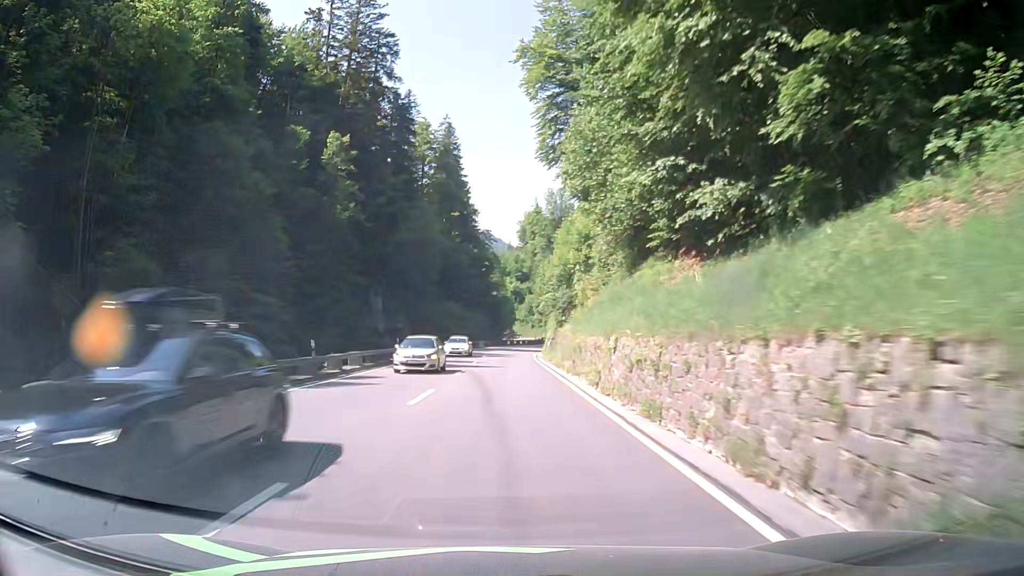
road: primary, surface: asphalt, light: Day
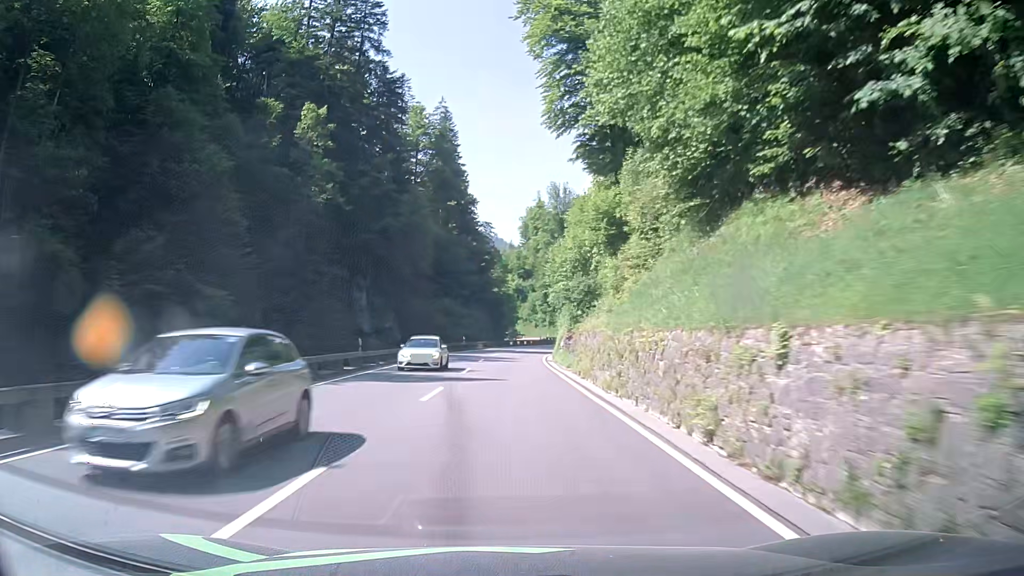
(0.0, +11.1) m; 0°
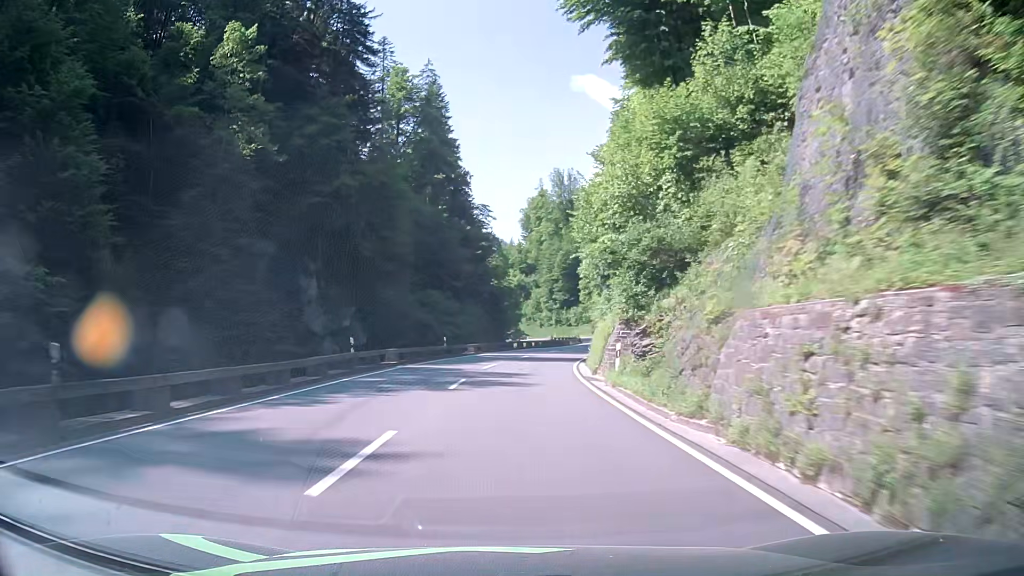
(-0.3, +21.2) m; -1°
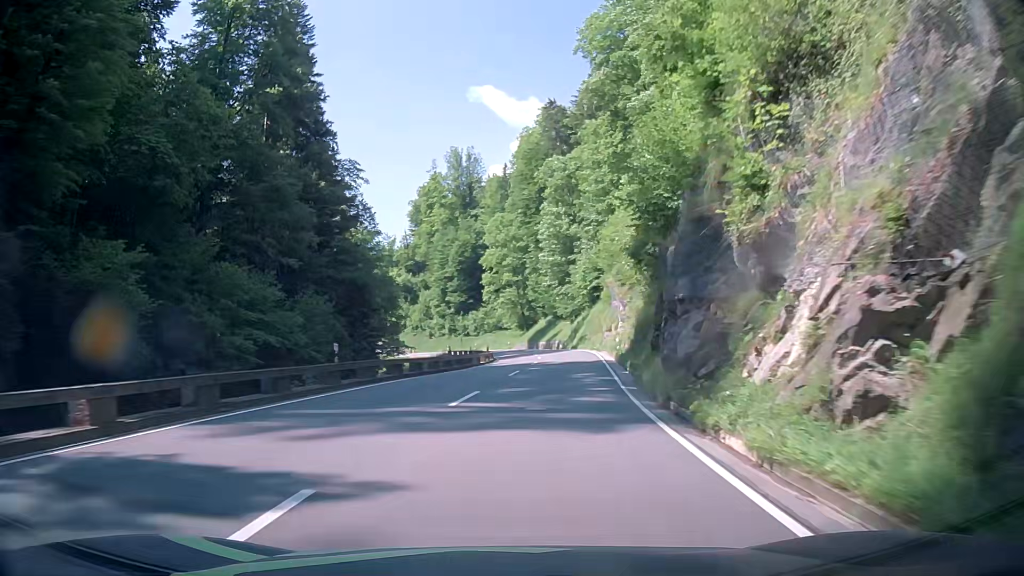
(+1.7, +39.5) m; +8°
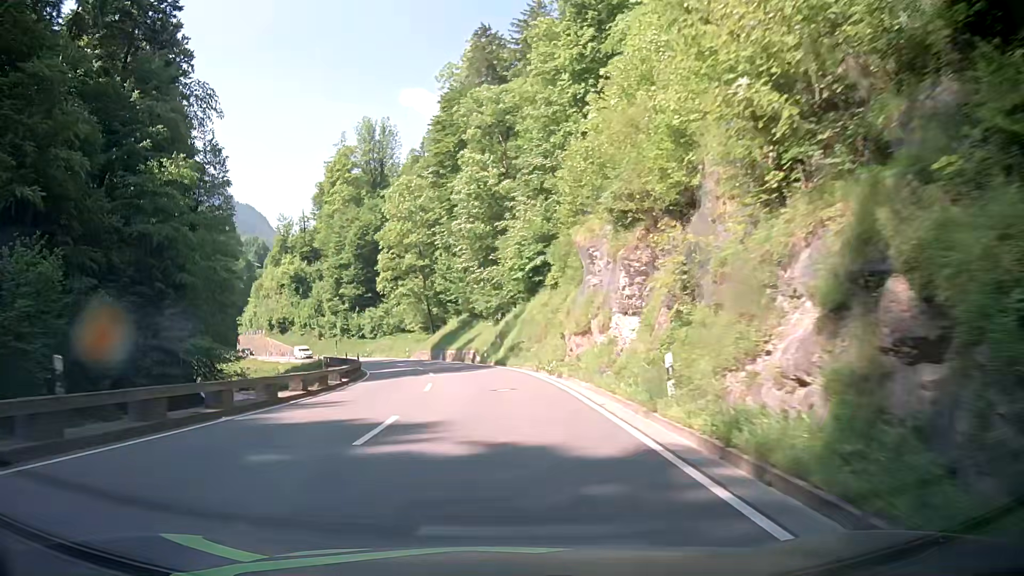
(+2.3, +28.4) m; +8°
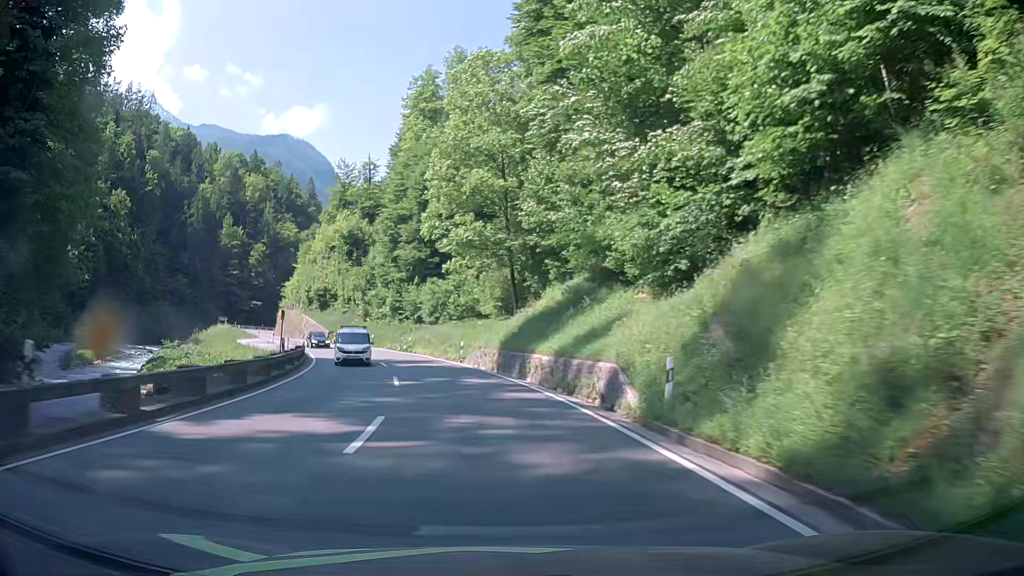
(-2.4, +37.3) m; -9°
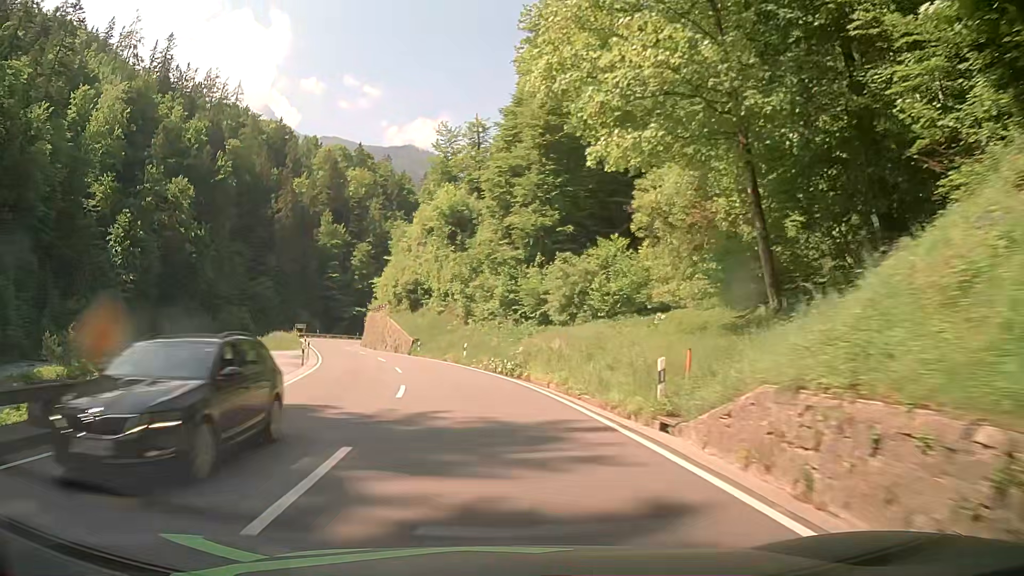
(-2.8, +27.7) m; -11°
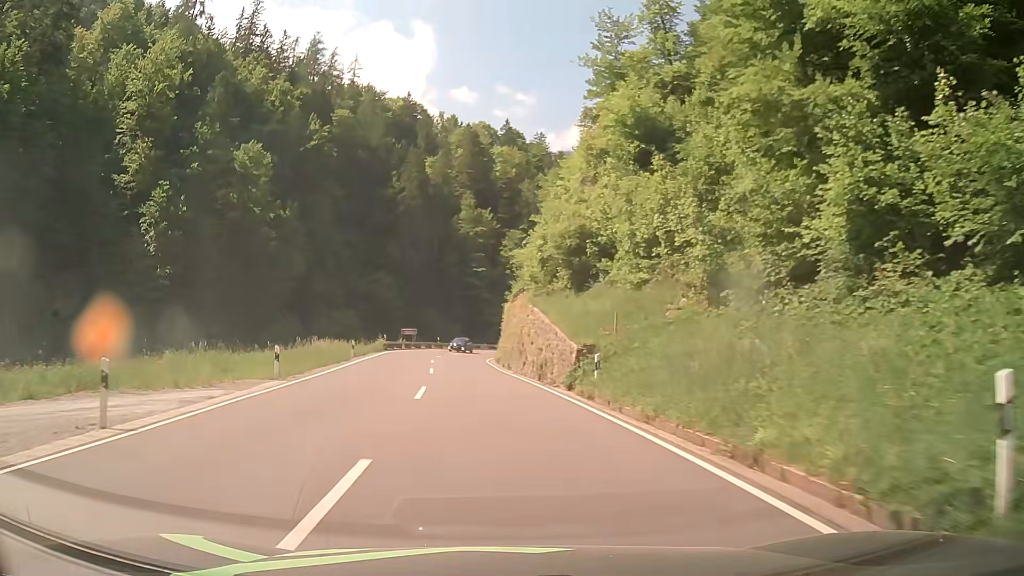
(-5.0, +37.0) m; -15°
